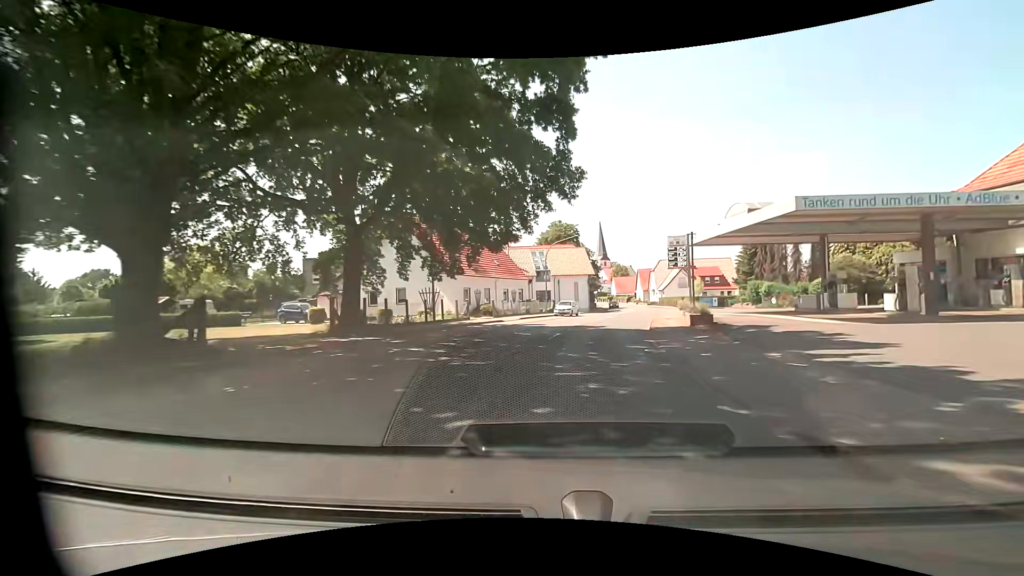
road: primary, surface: asphalt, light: Day
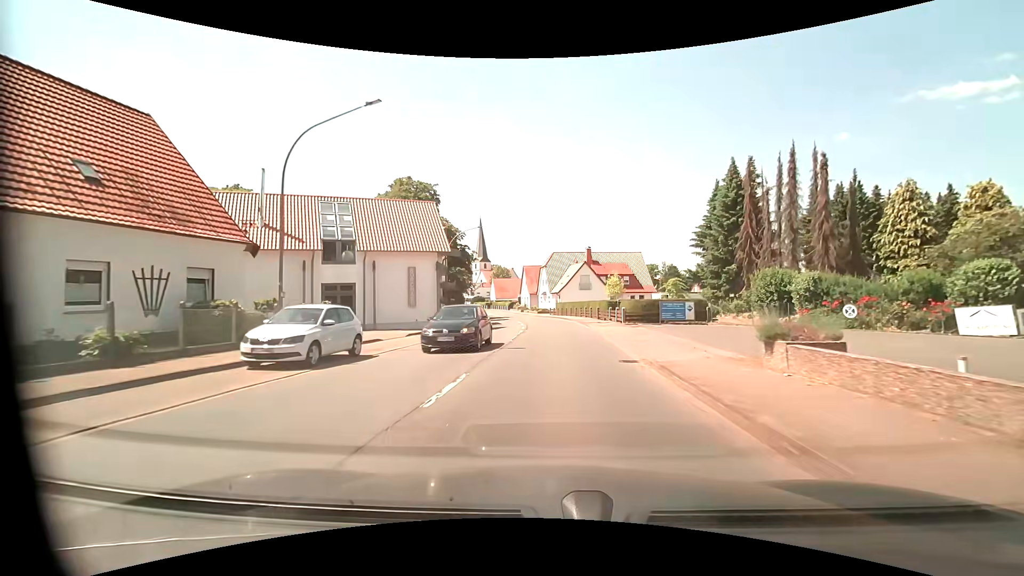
(+4.7, +34.6) m; +13°
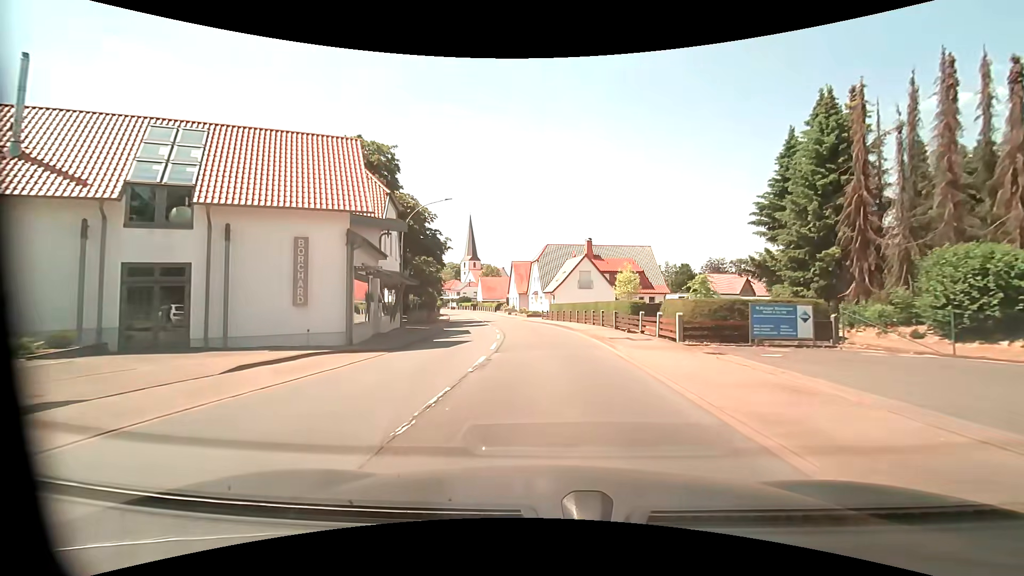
(+0.2, +14.0) m; +2°
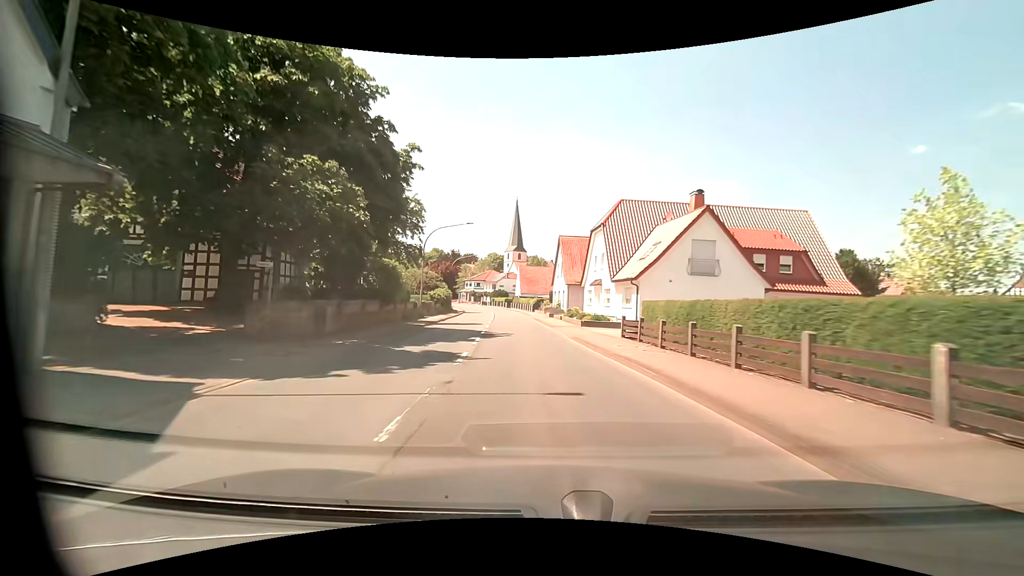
(-1.3, +30.5) m; -6°
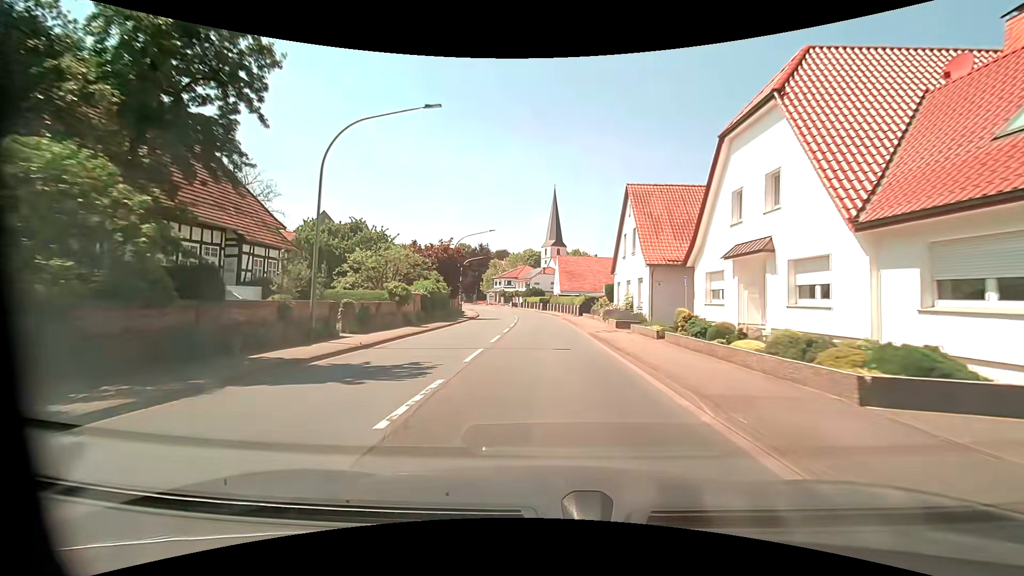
(-1.0, +24.1) m; -4°
(0, +10) (0, +20) (-1, +30) (-1, +40) (-2, +50) (-3, +60) (-4, +70) (-7, +79) (-10, +89) (-13, +98) m
